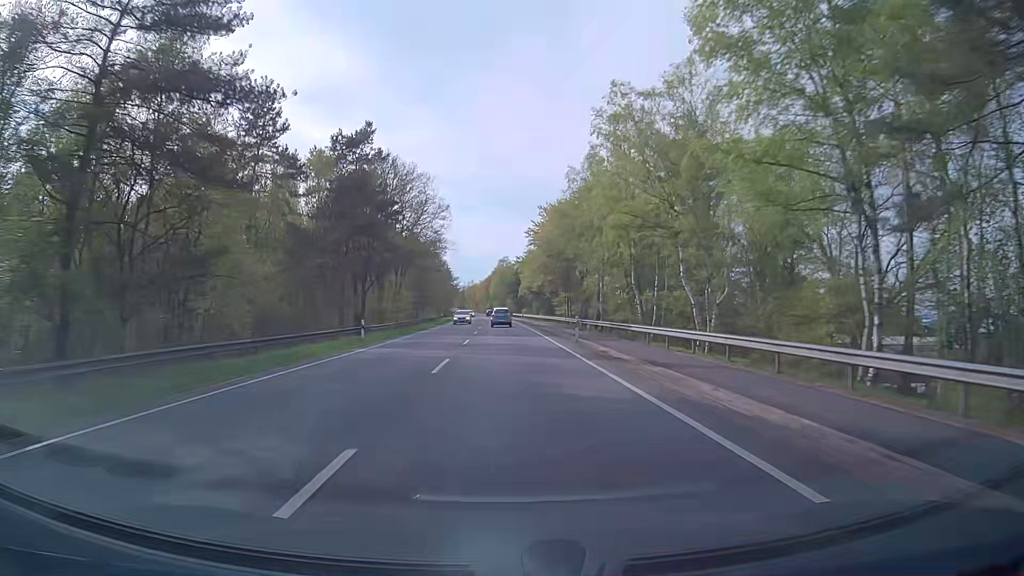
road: primary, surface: asphalt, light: Day
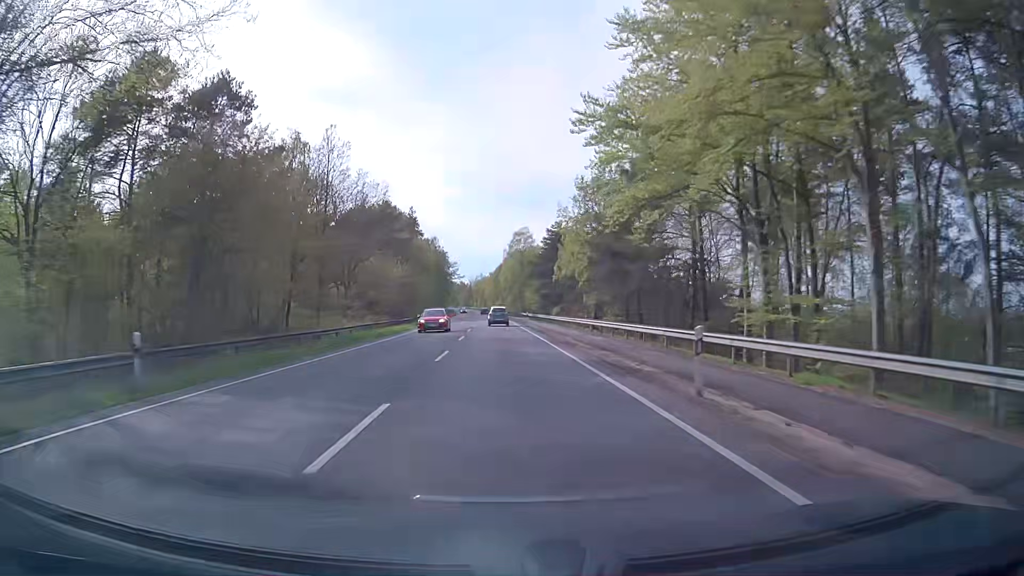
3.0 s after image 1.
(-0.6, +69.4) m; -1°
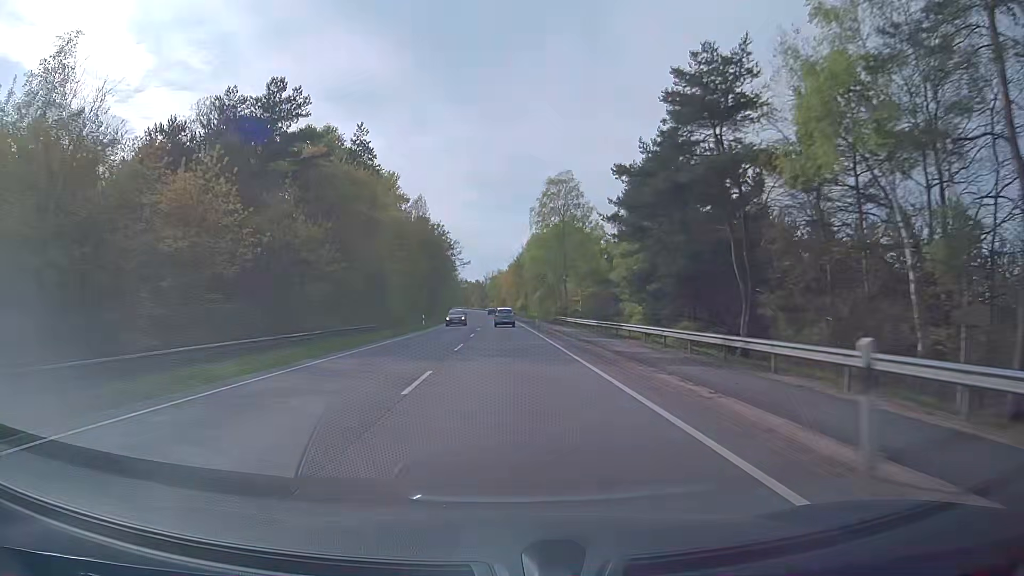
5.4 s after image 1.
(-1.0, +55.2) m; -2°
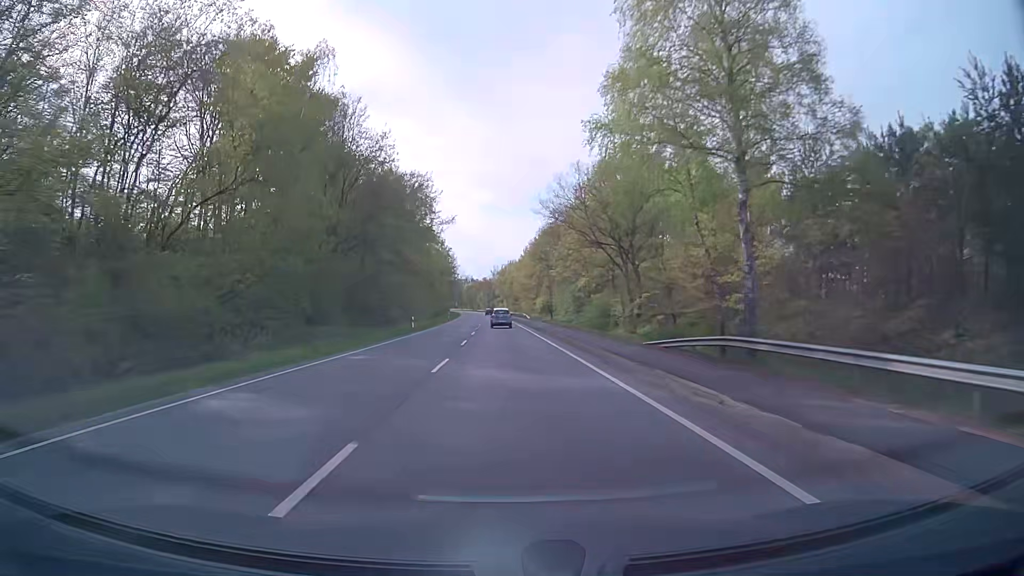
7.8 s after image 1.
(0.0, +56.3) m; 0°
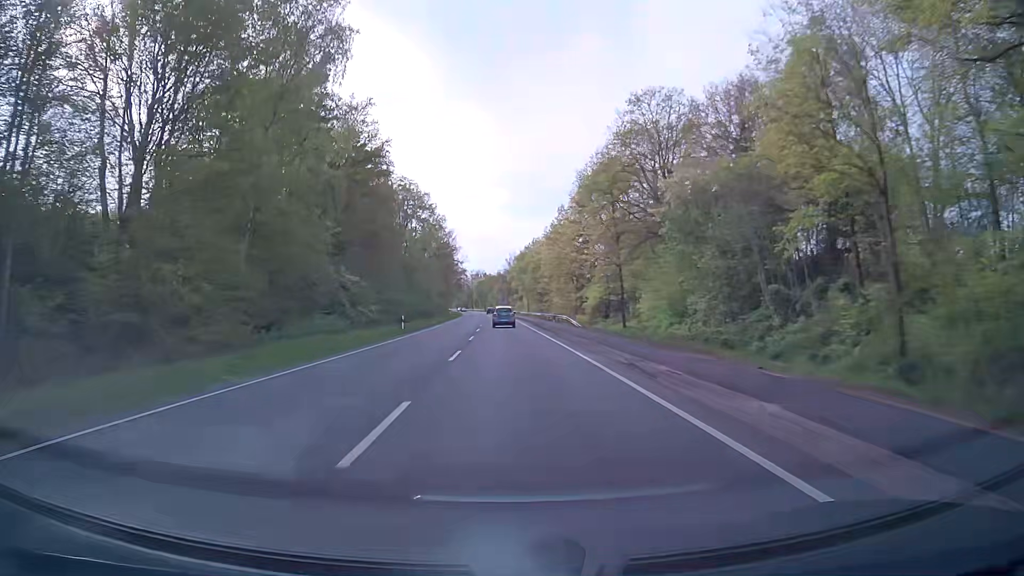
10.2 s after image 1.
(-0.9, +57.4) m; -2°
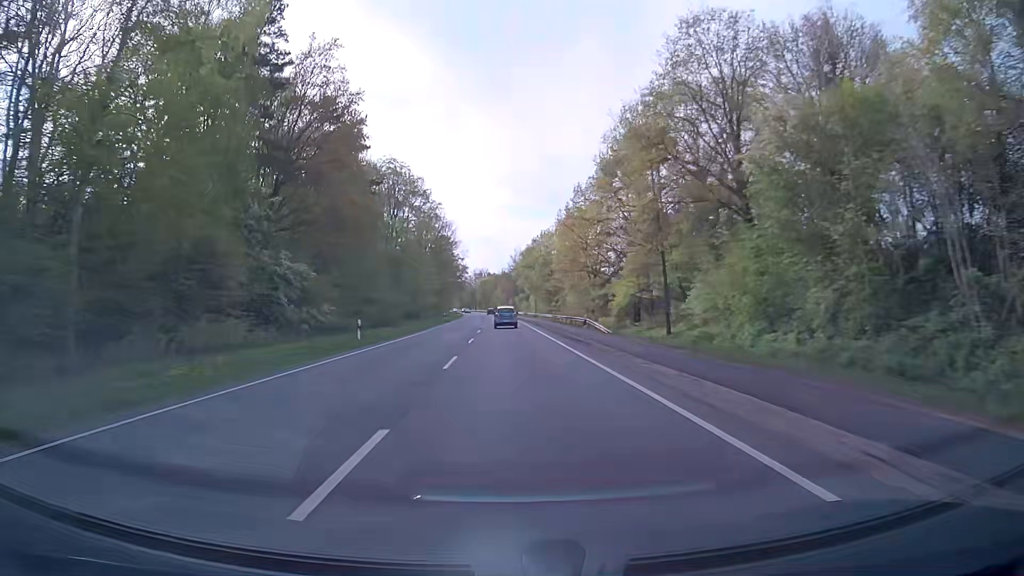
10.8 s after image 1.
(0.0, +14.4) m; 0°
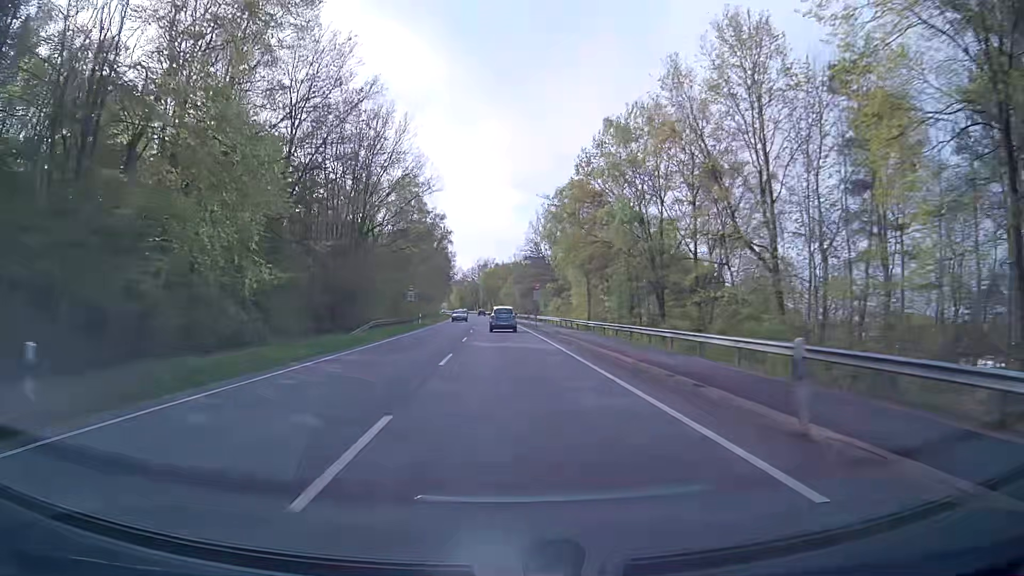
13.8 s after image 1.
(-1.0, +71.2) m; -1°
